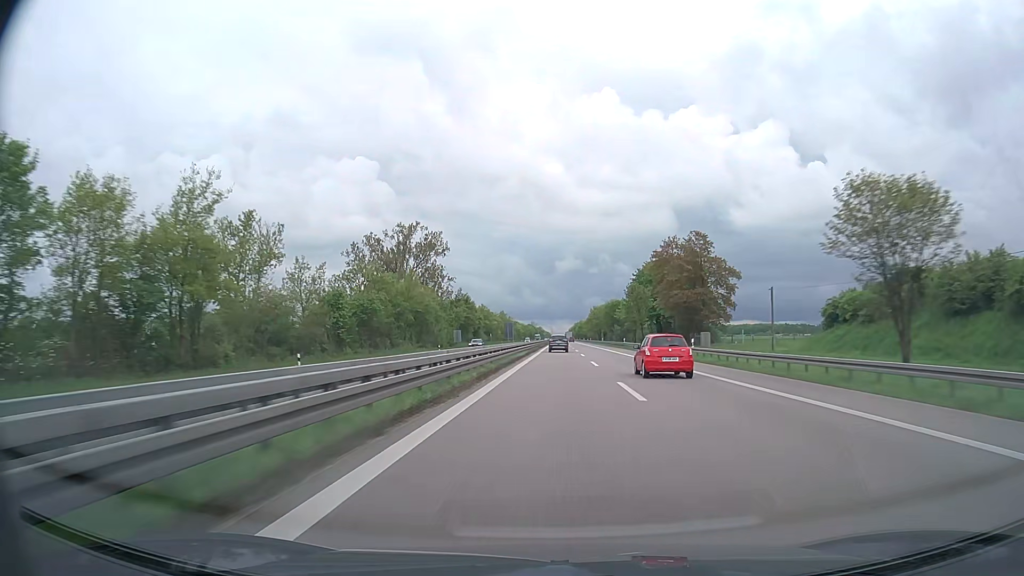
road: trunk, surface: asphalt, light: Day
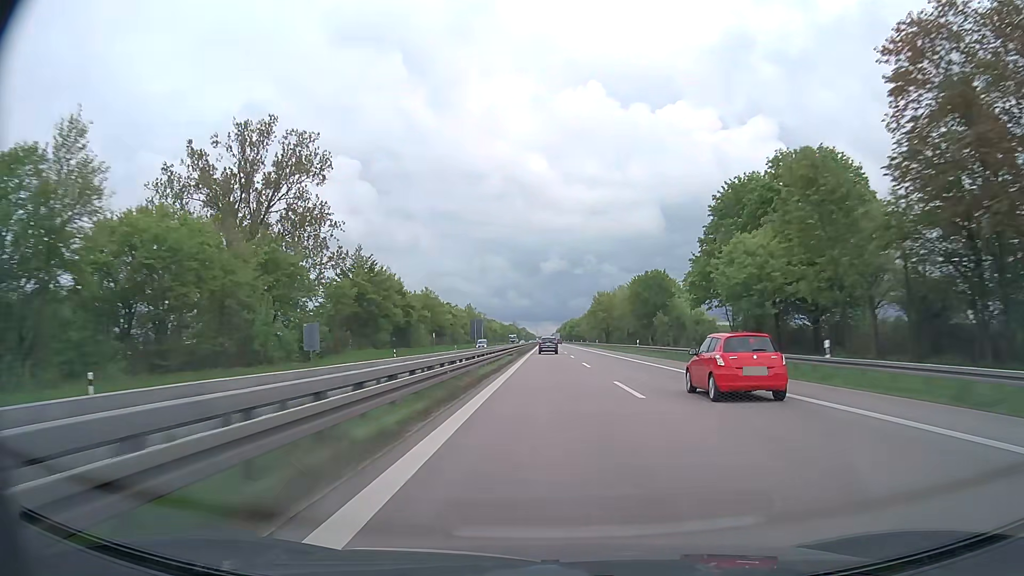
(+0.8, +70.8) m; +1°
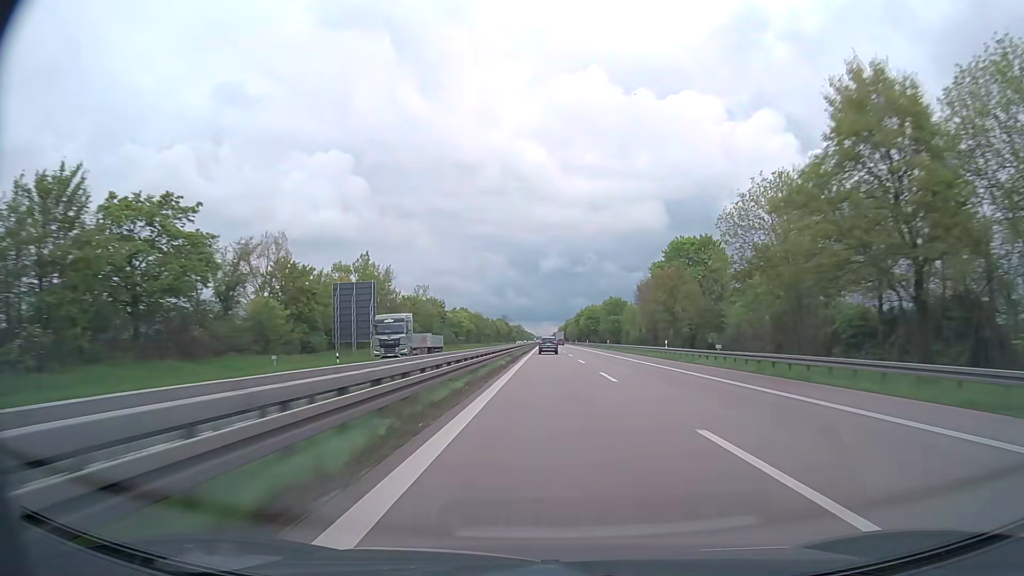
(-0.6, +119.3) m; 0°
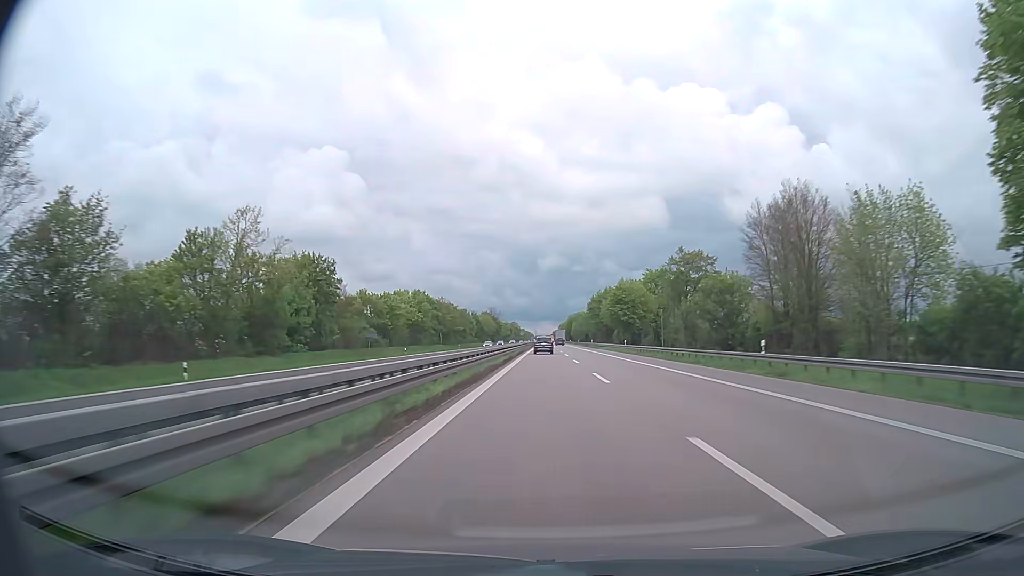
(0.0, +72.6) m; 0°
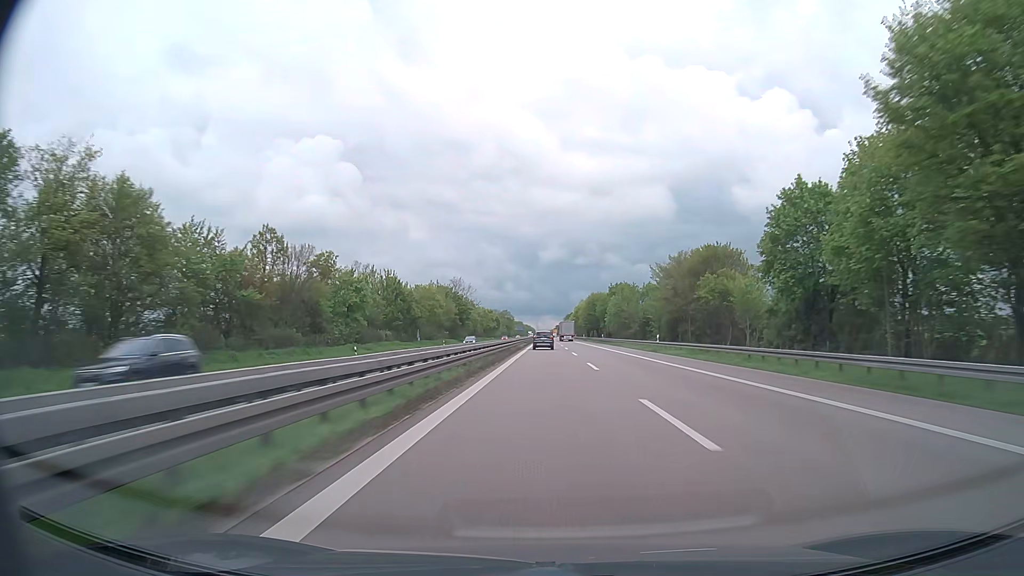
(-0.4, +120.8) m; 0°
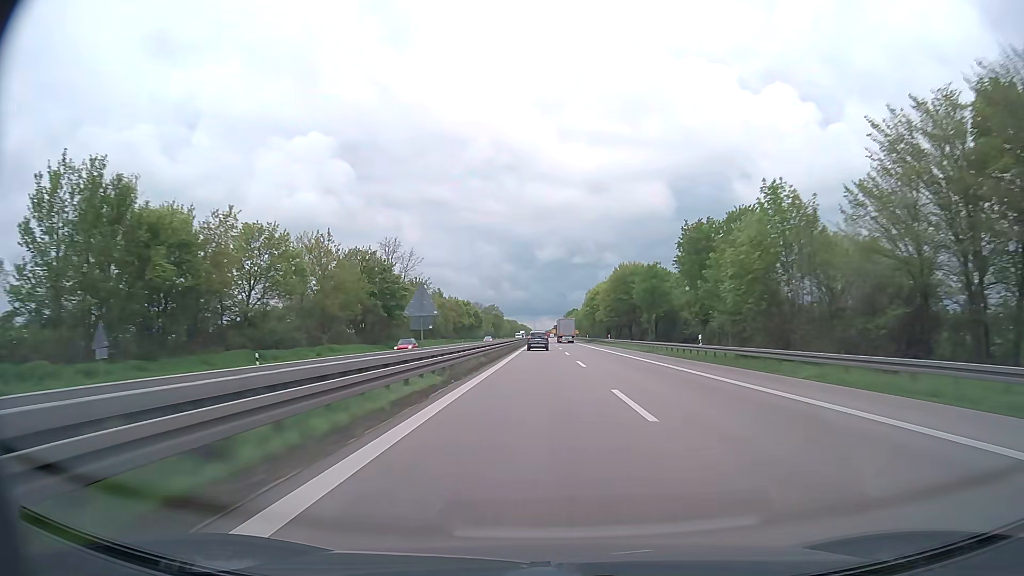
(+0.3, +68.7) m; 0°
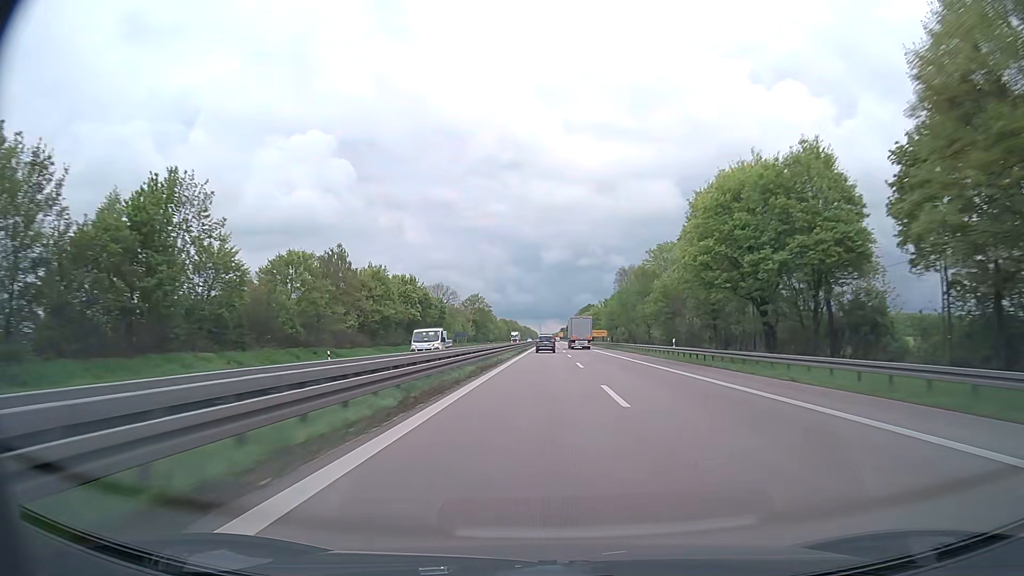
(-0.3, +86.6) m; 0°
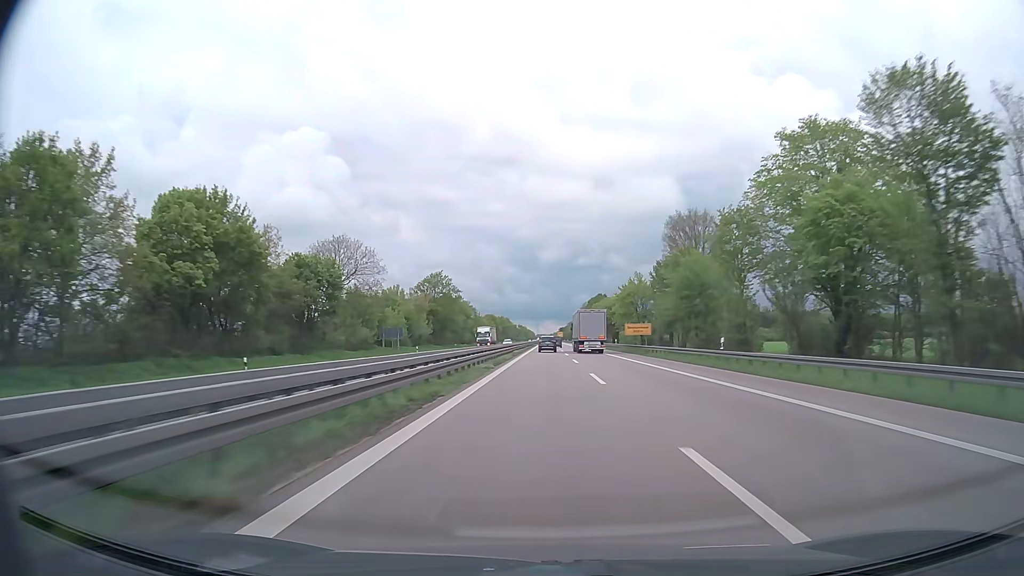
(+0.1, +64.9) m; 0°
(0, +10) (0, +20) (0, +30) (0, +40) (0, +50) (0, +60) (0, +70) (0, +80) (0, +90) (0, +100) m
